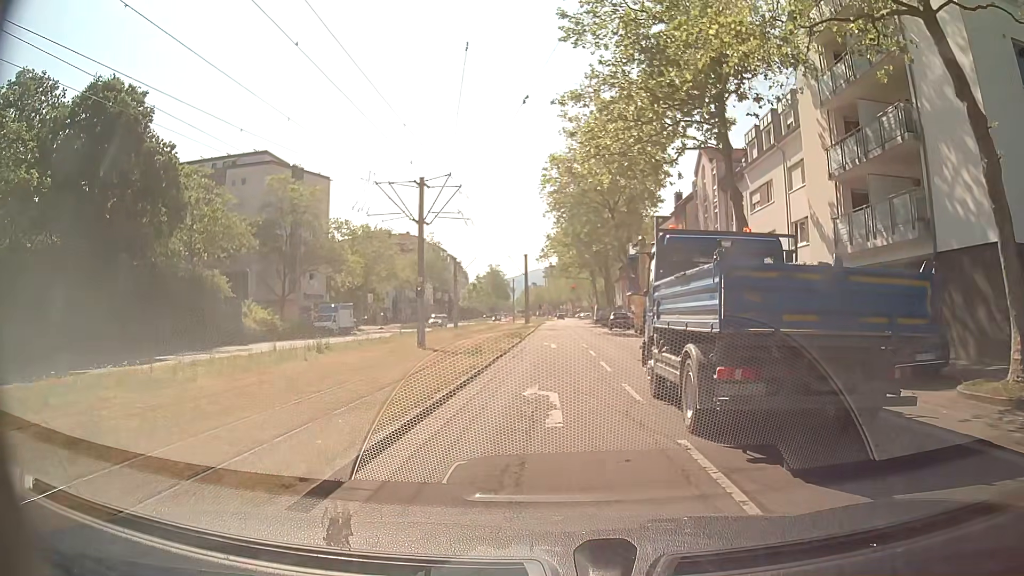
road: tertiary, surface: asphalt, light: Day
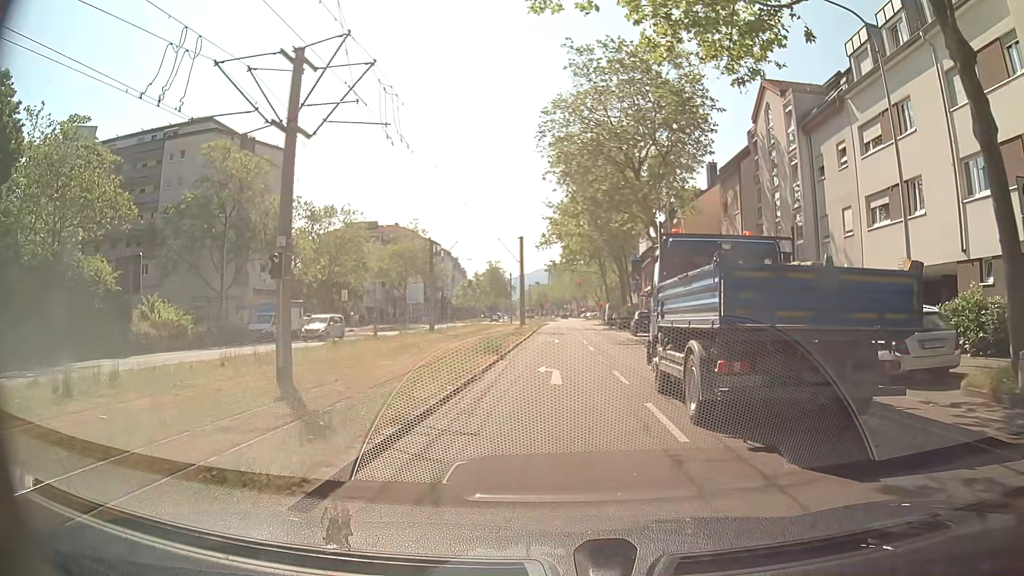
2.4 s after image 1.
(+0.1, +15.2) m; +1°
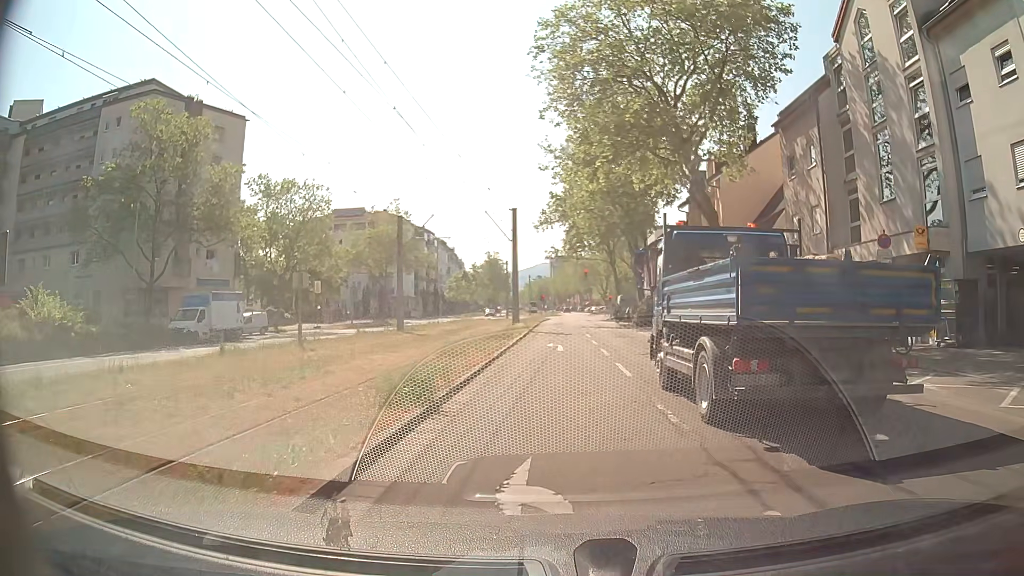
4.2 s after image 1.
(-0.1, +11.7) m; -2°
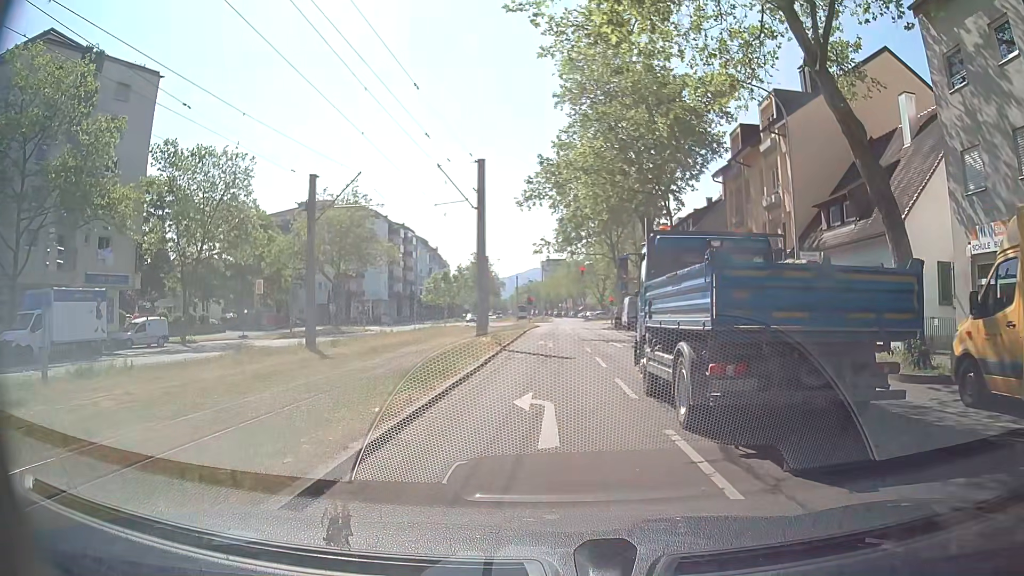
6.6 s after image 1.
(+0.3, +14.6) m; +1°
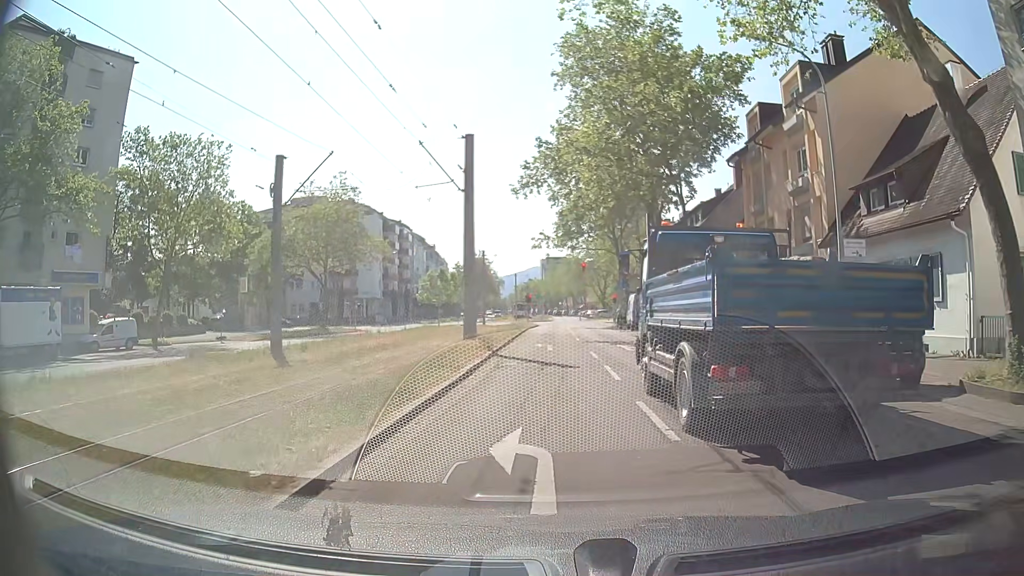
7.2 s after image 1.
(0.0, +3.7) m; 0°
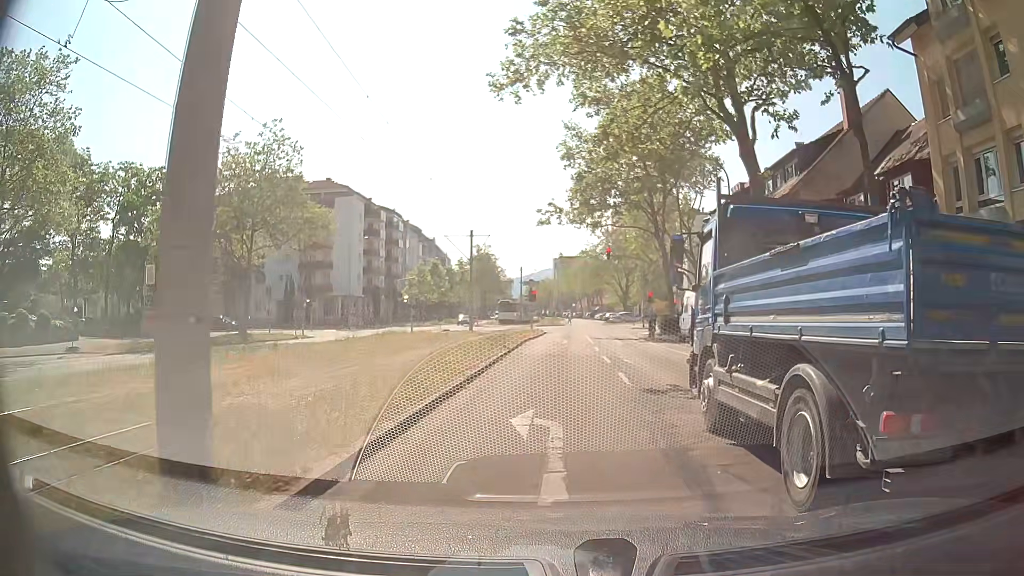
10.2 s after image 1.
(-0.2, +18.4) m; -1°
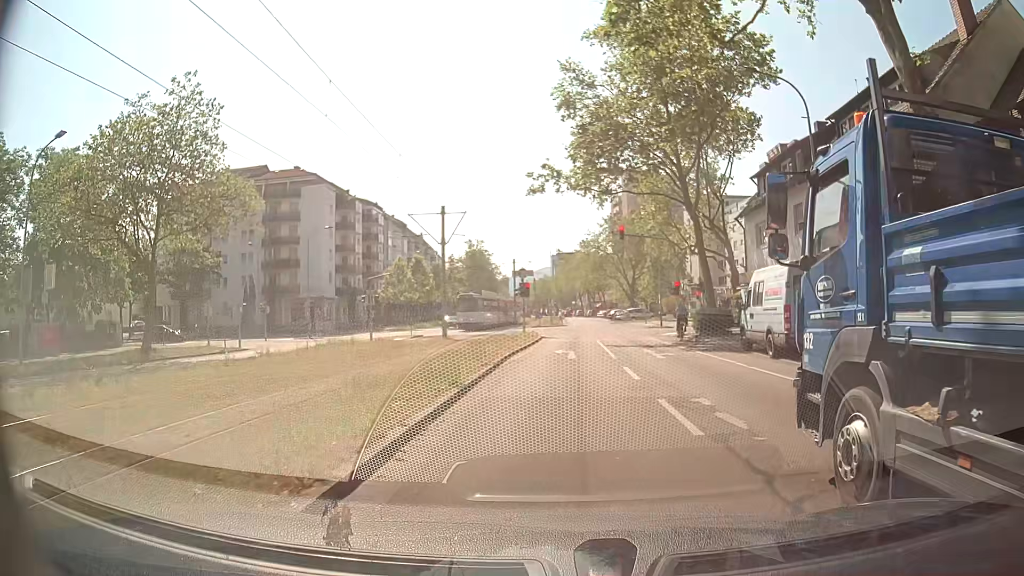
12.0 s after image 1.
(-0.1, +11.6) m; 0°
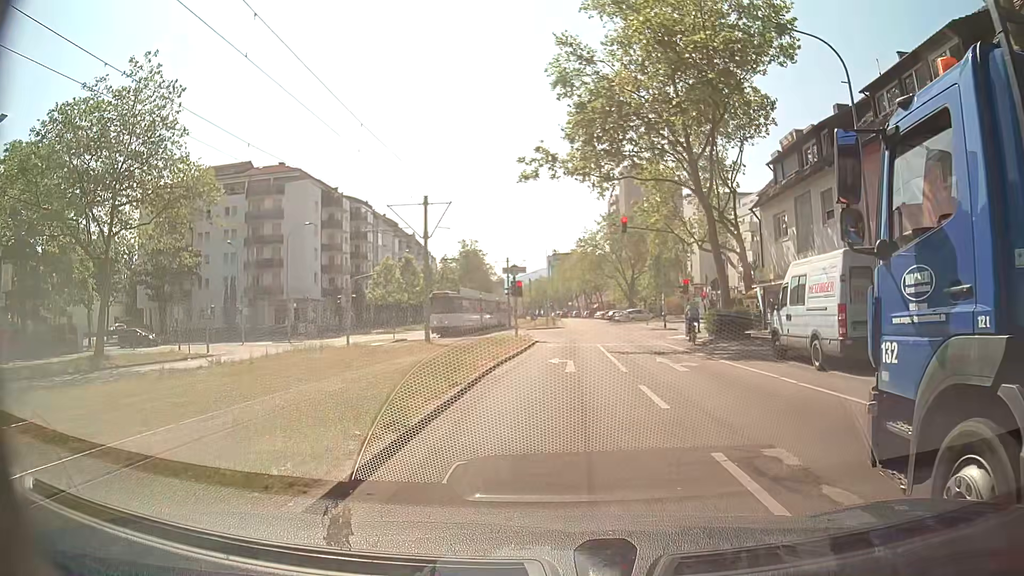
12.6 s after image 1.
(0.0, +3.9) m; 0°
